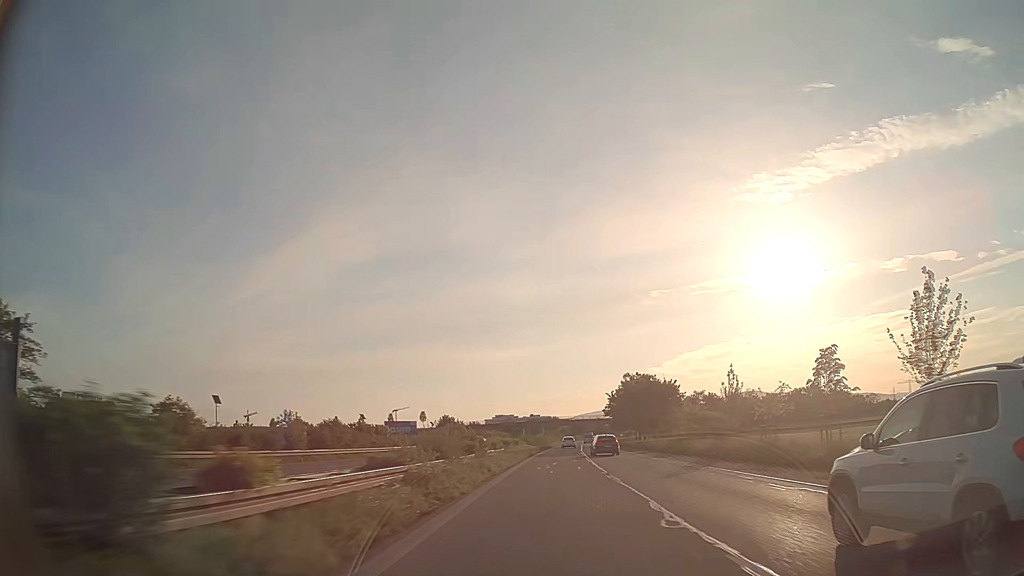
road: trunk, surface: asphalt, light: Day
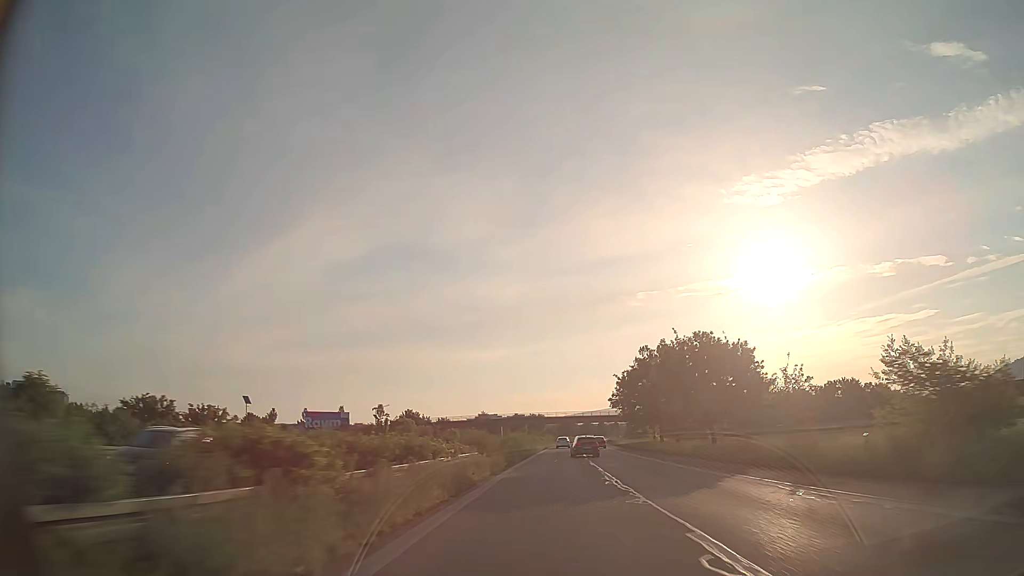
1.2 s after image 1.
(+0.4, +34.8) m; +1°
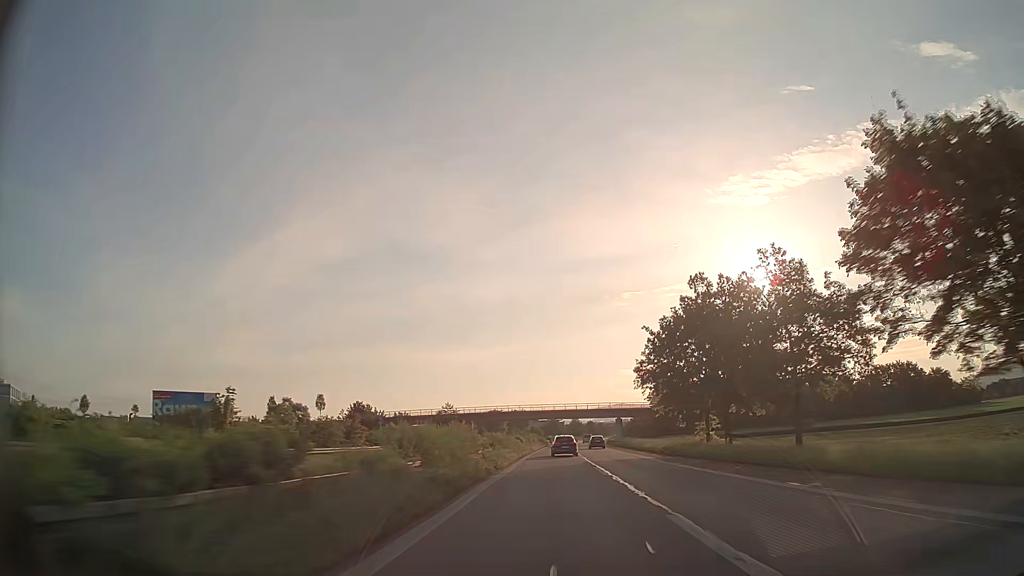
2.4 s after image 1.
(+0.4, +34.8) m; +1°
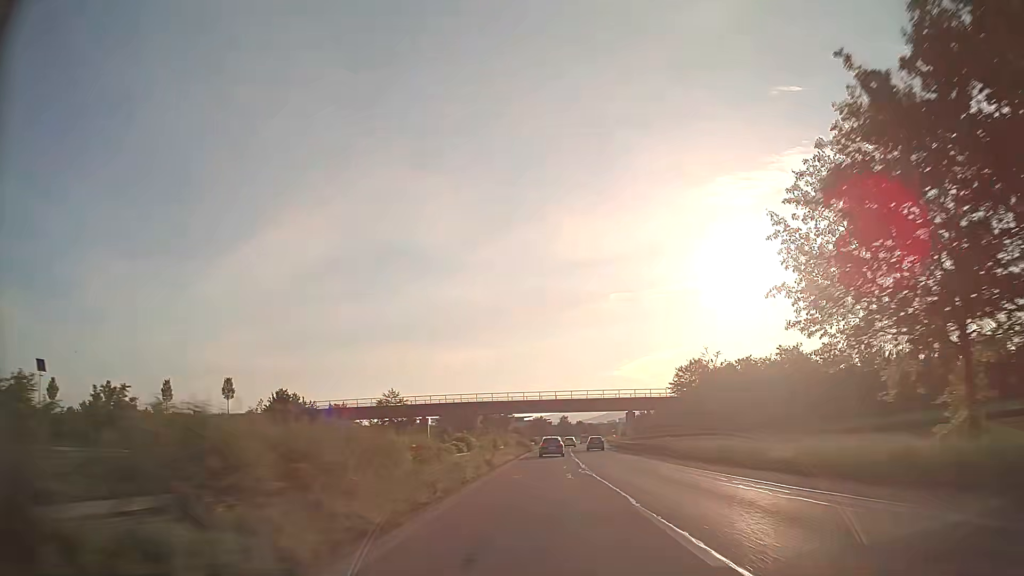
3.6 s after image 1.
(+0.4, +34.6) m; +1°
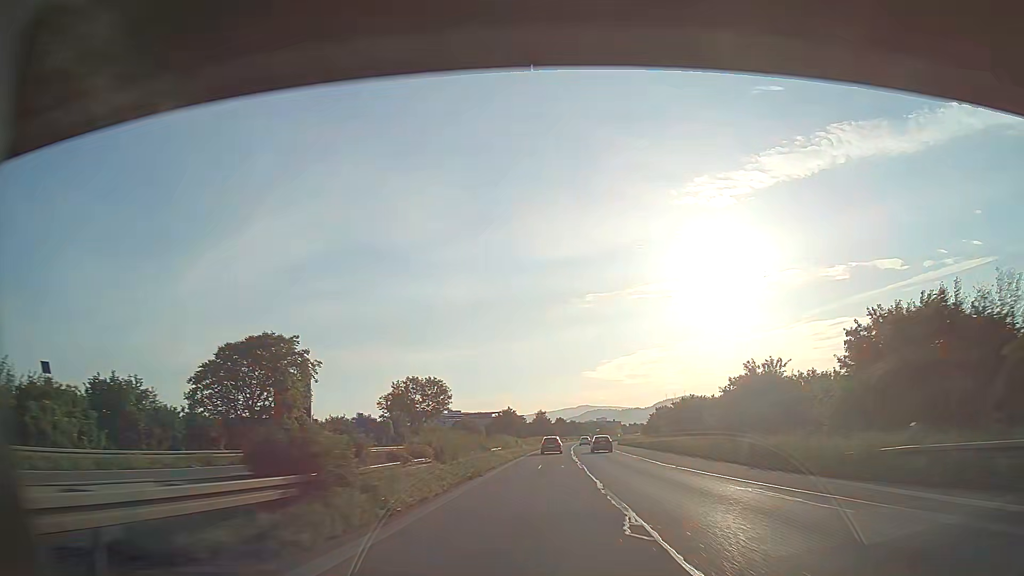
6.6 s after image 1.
(+1.3, +85.2) m; +2°
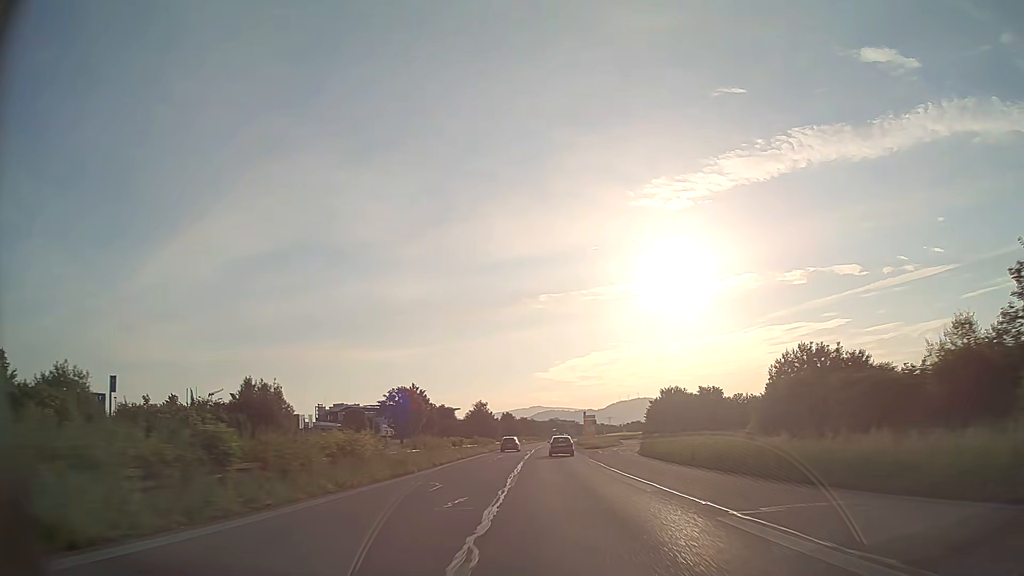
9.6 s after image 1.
(+3.7, +83.4) m; +4°
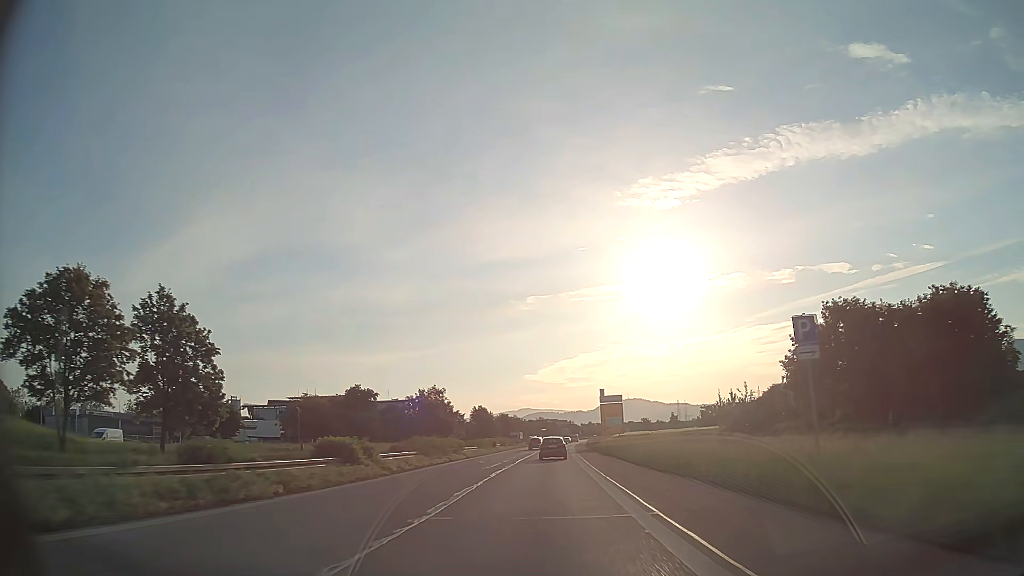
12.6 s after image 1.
(+0.4, +79.2) m; +1°
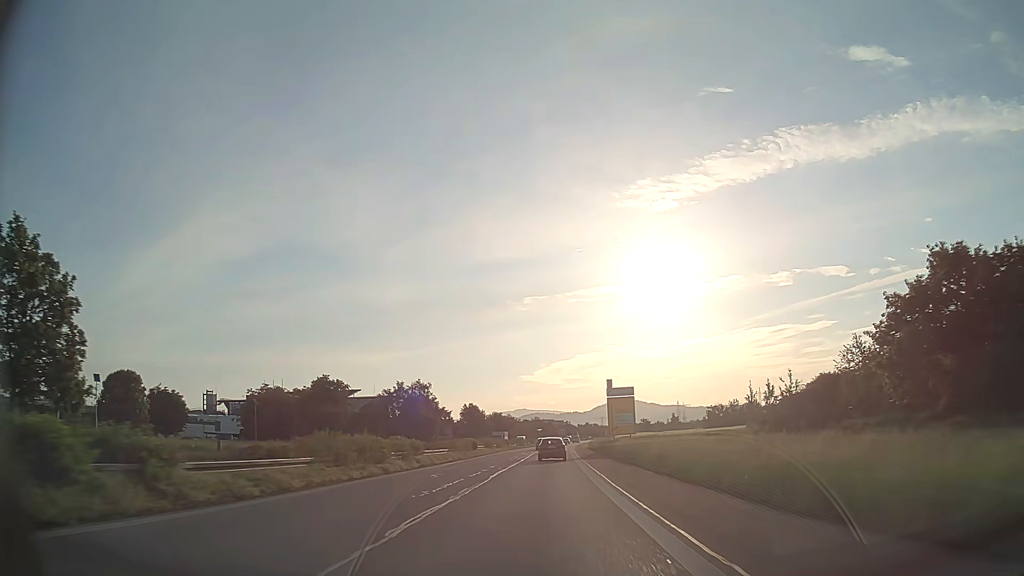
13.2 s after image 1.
(0.0, +15.4) m; 0°
(0, +10) (0, +20) (0, +30) (0, +40) (0, +50) (+1, +60) (+1, +70) (+1, +80) (+1, +90) (+2, +100) m
